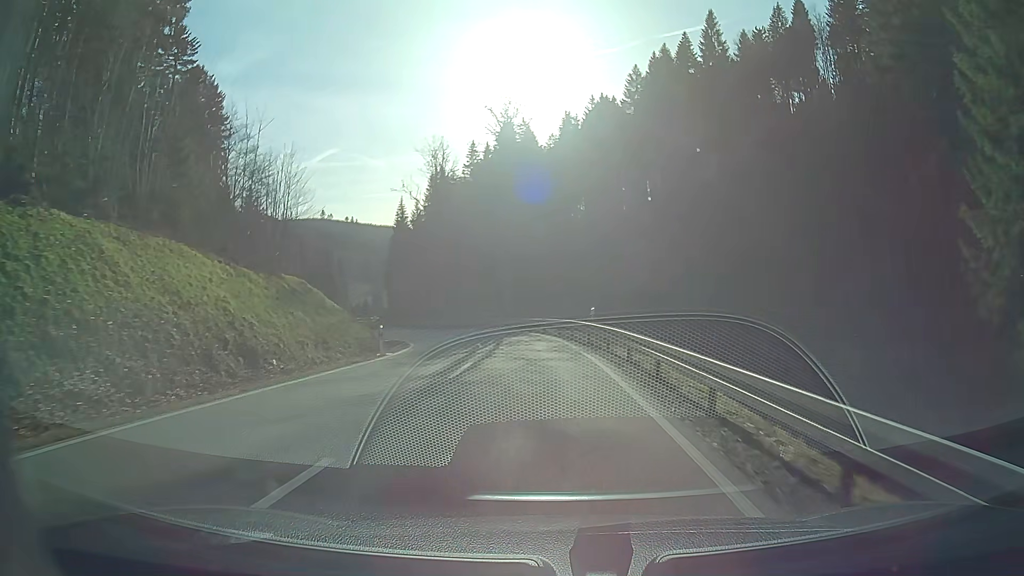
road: secondary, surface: asphalt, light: Day
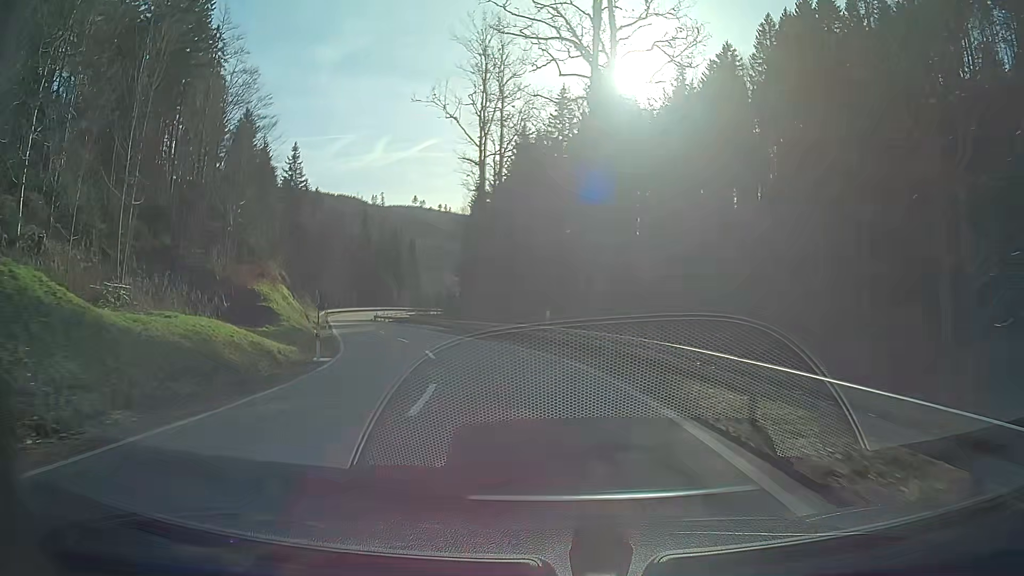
(-2.0, +28.6) m; -10°
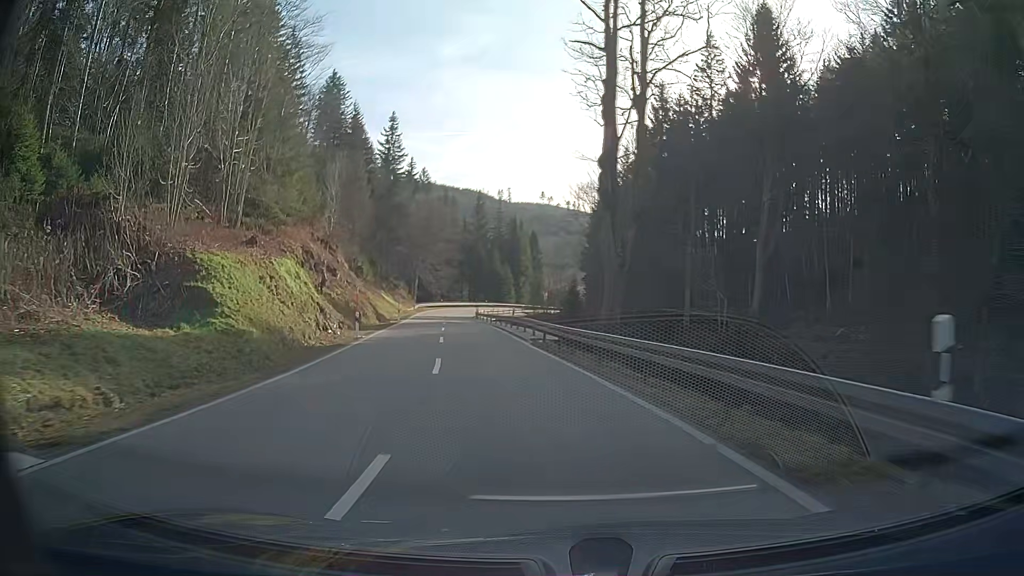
(-1.7, +18.9) m; -10°
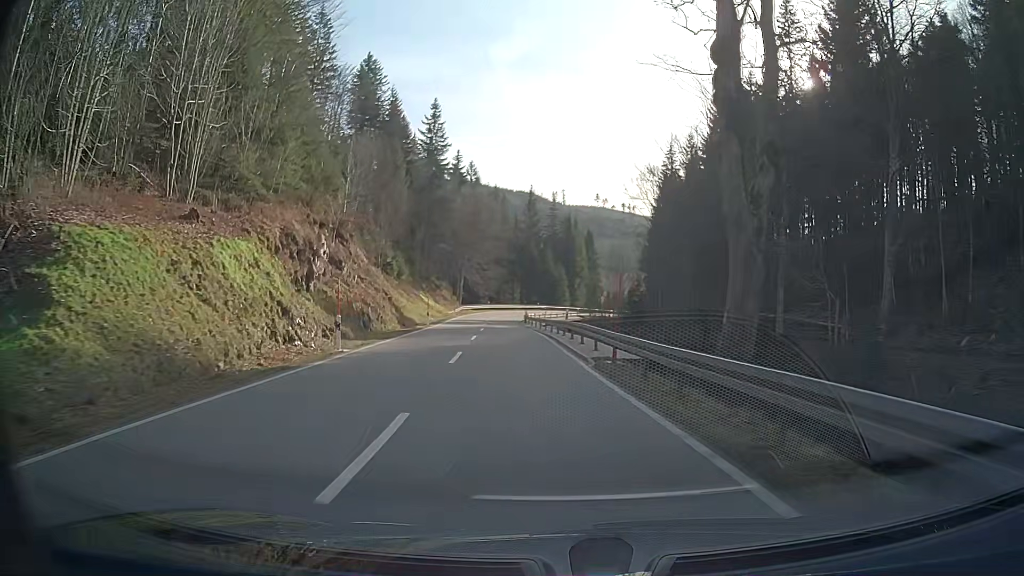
(-0.4, +9.7) m; -4°
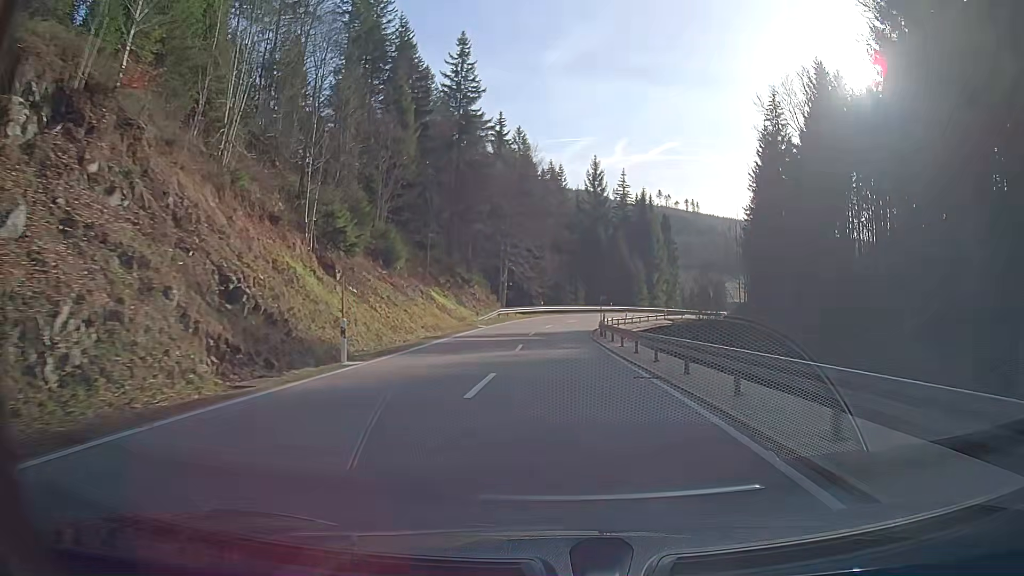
(-1.6, +30.1) m; -4°
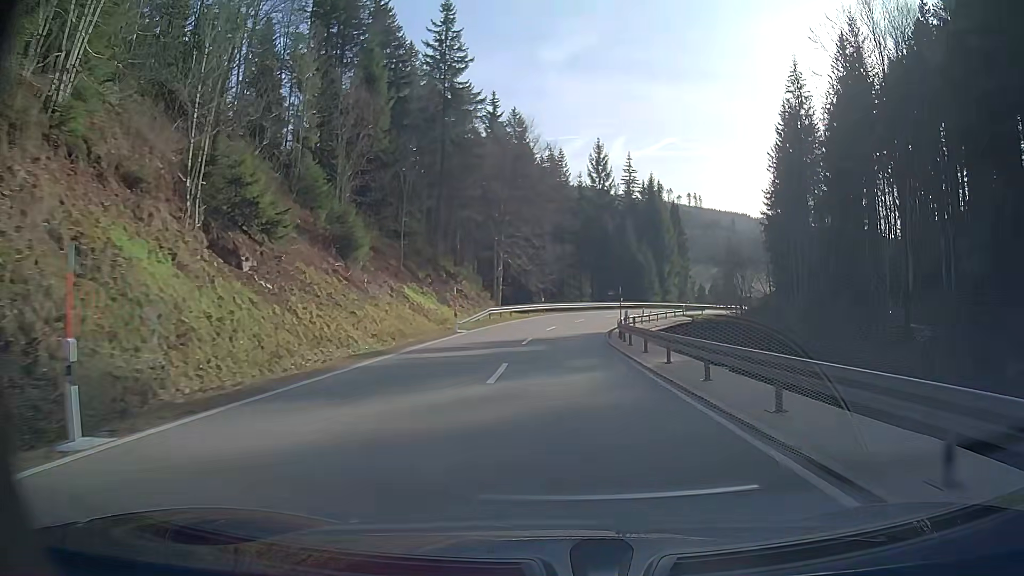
(0.0, +10.1) m; 0°
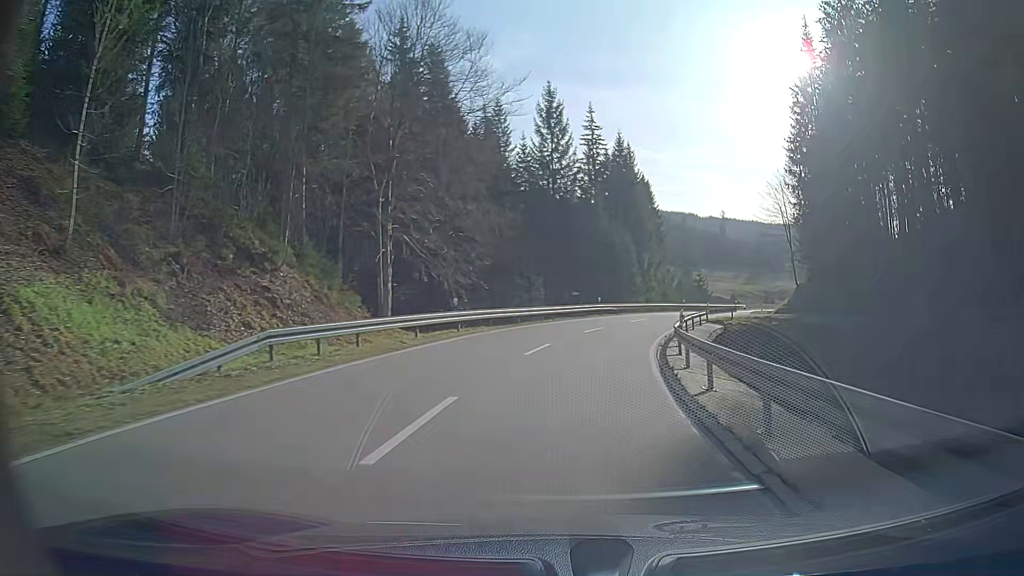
(+1.1, +30.0) m; +6°
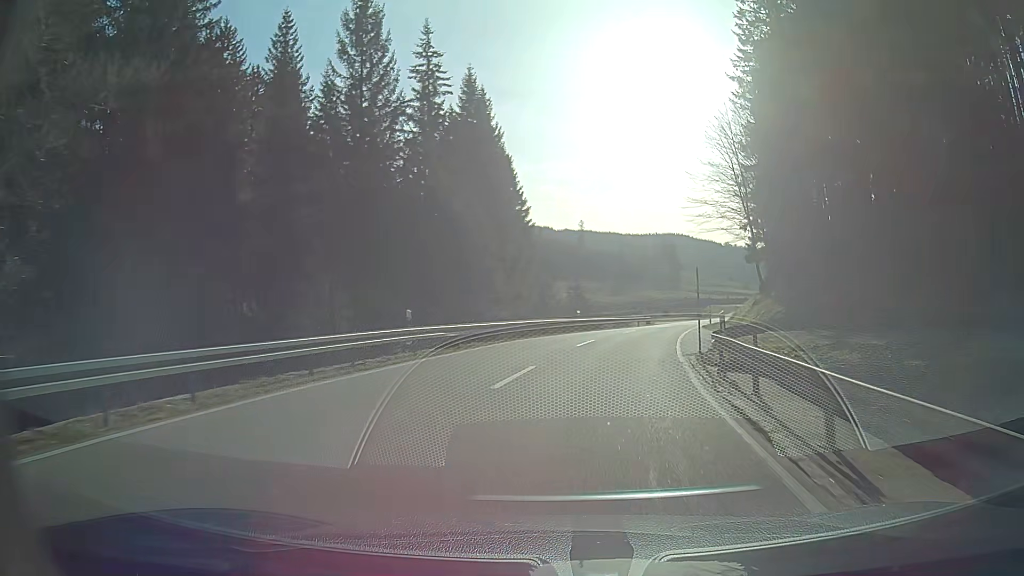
(+2.9, +29.3) m; +12°
(0, +10) (+2, +20) (+4, +30) (+6, +39) (+9, +49) (+12, +59) (+15, +68) (+18, +78) (+21, +87) (+24, +97) m
